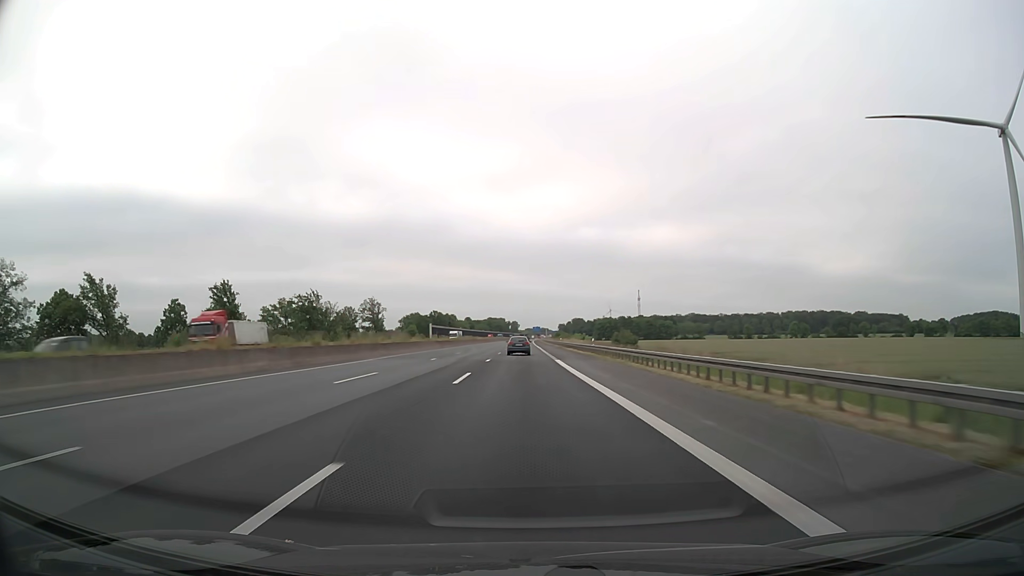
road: motorway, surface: asphalt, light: Day
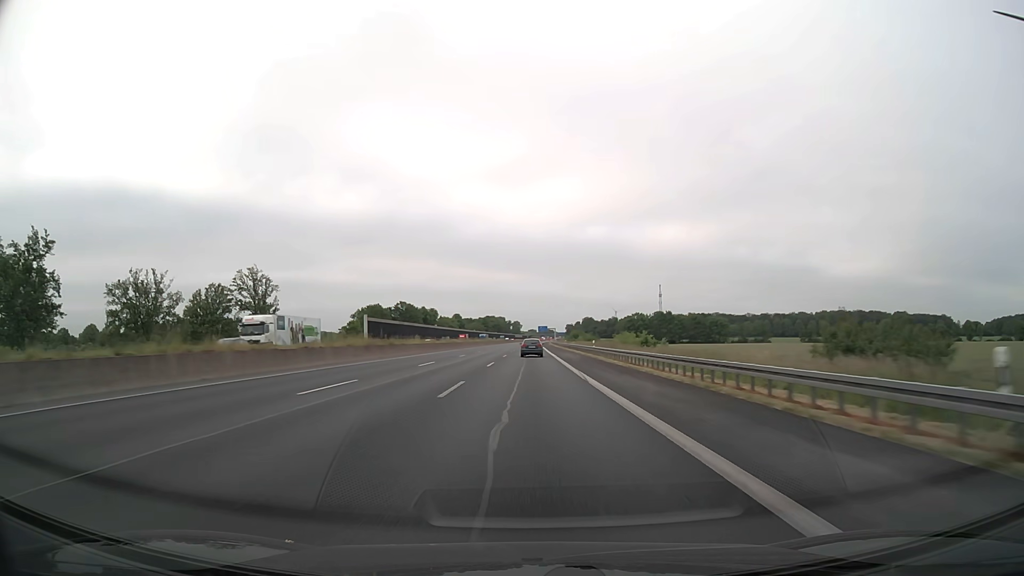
(-0.7, +95.1) m; 0°
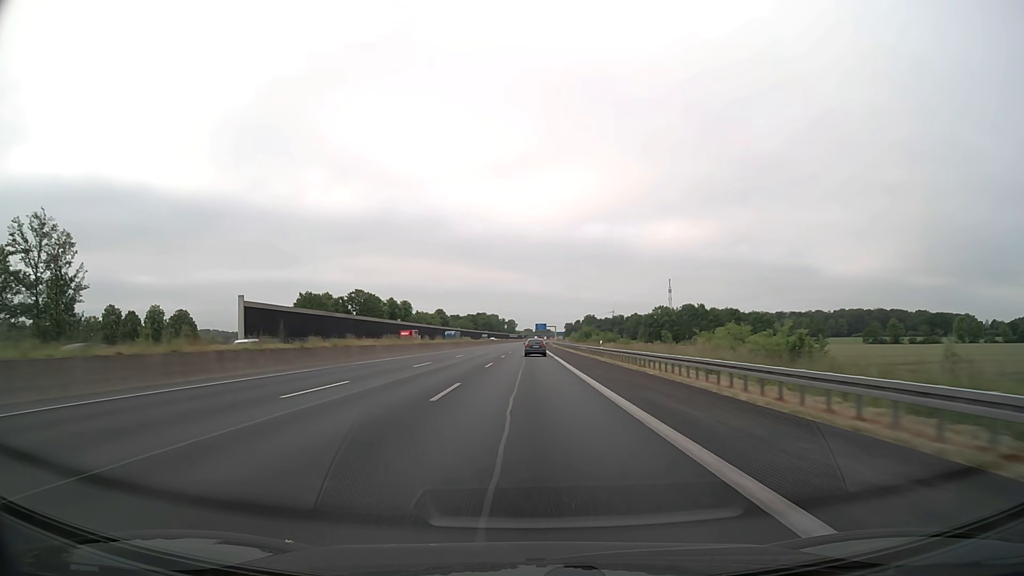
(+0.2, +57.0) m; 0°
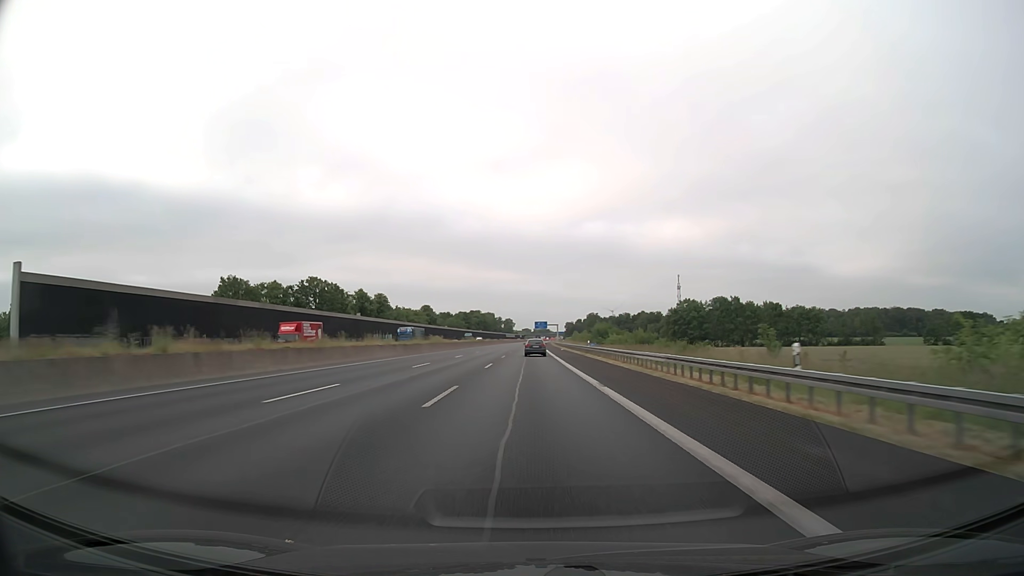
(0.0, +38.0) m; 0°
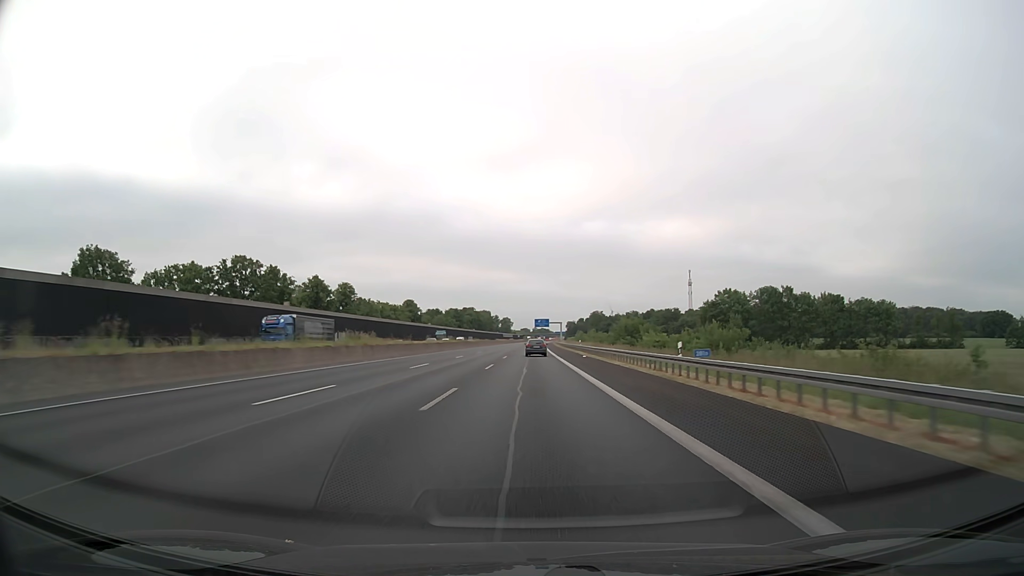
(0.0, +38.0) m; 0°
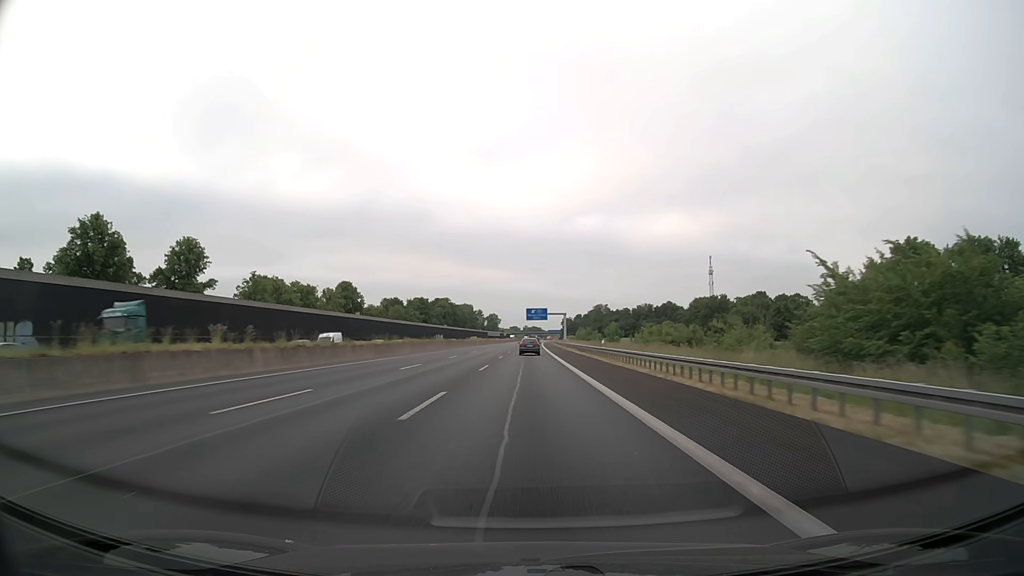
(+0.5, +76.1) m; +1°
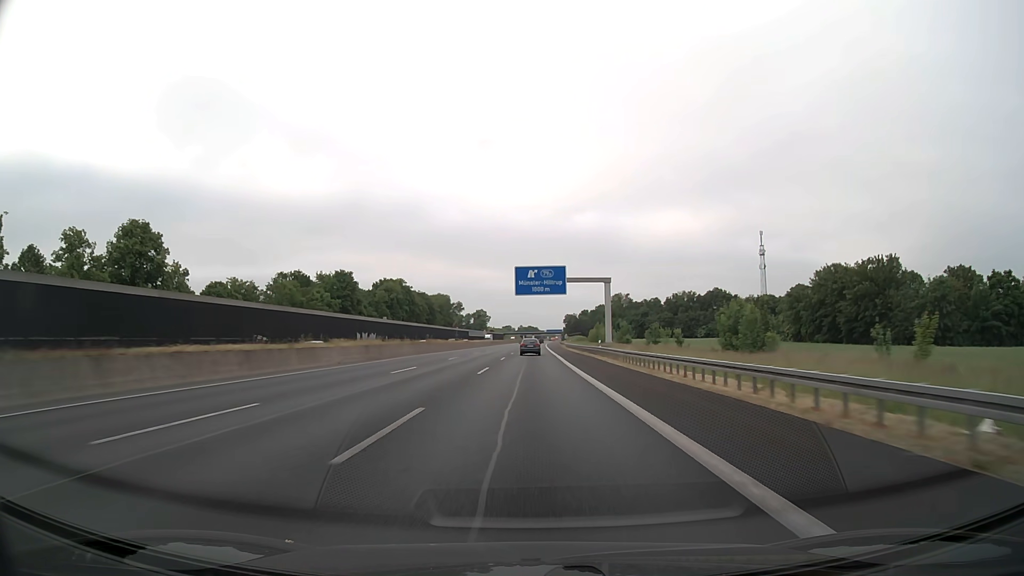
(+0.5, +95.2) m; 0°
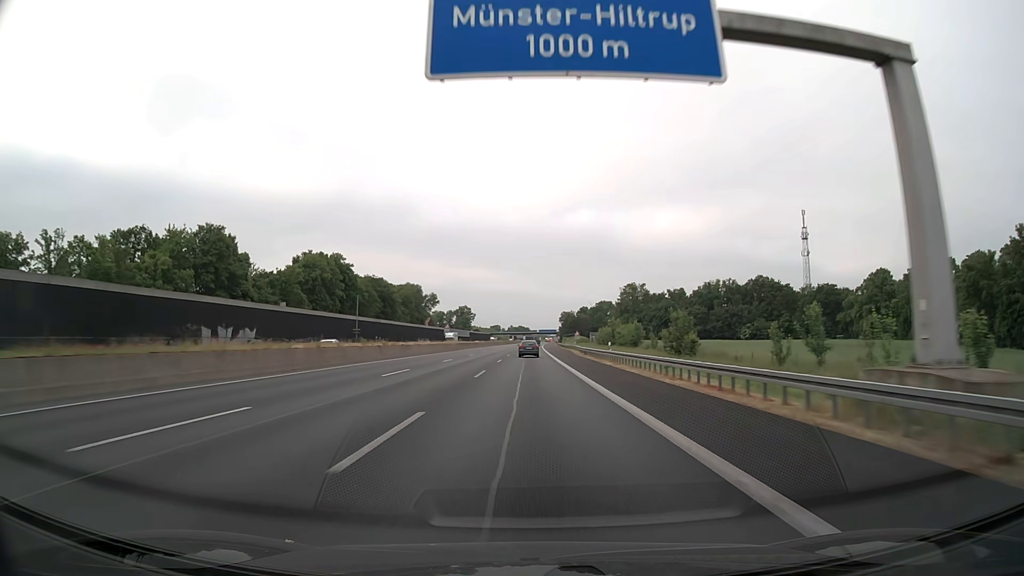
(+0.3, +57.1) m; +1°
(0, +10) (0, +20) (0, +30) (0, +40) (0, +50) (+1, +60) (+1, +70) (+1, +80) (+1, +90) (+1, +100) m
